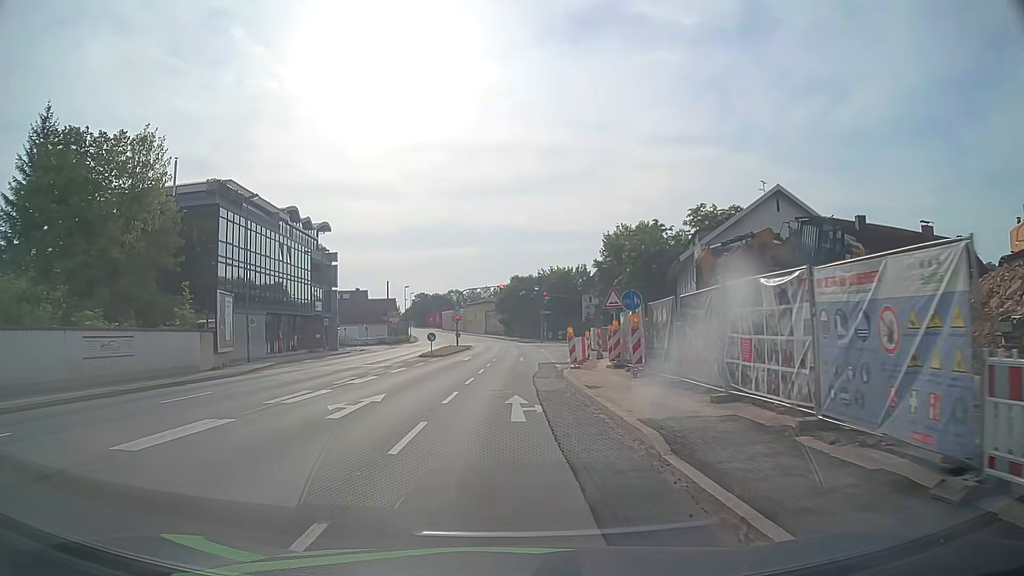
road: primary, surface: asphalt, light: Day
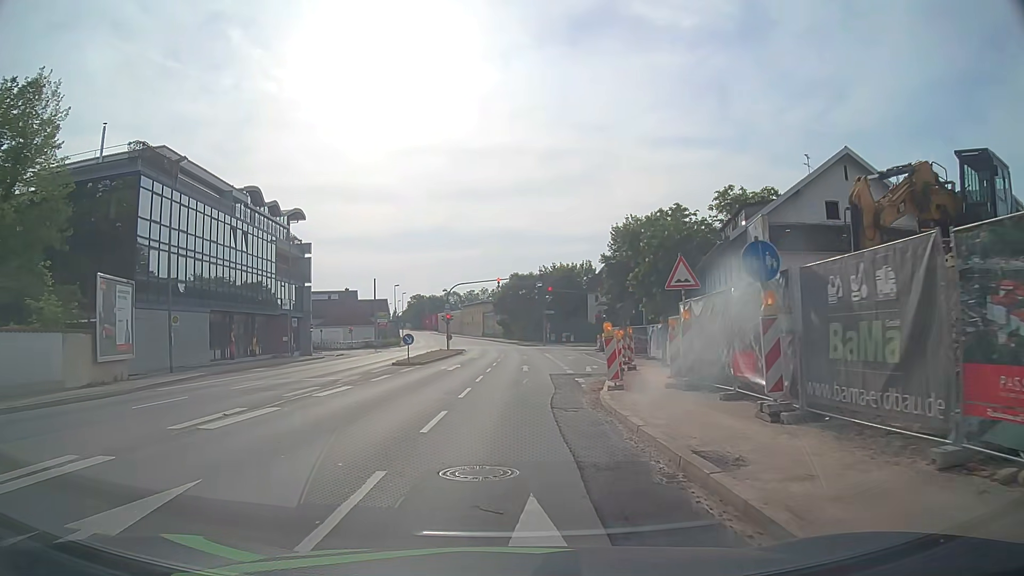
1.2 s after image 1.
(-0.1, +10.0) m; -1°
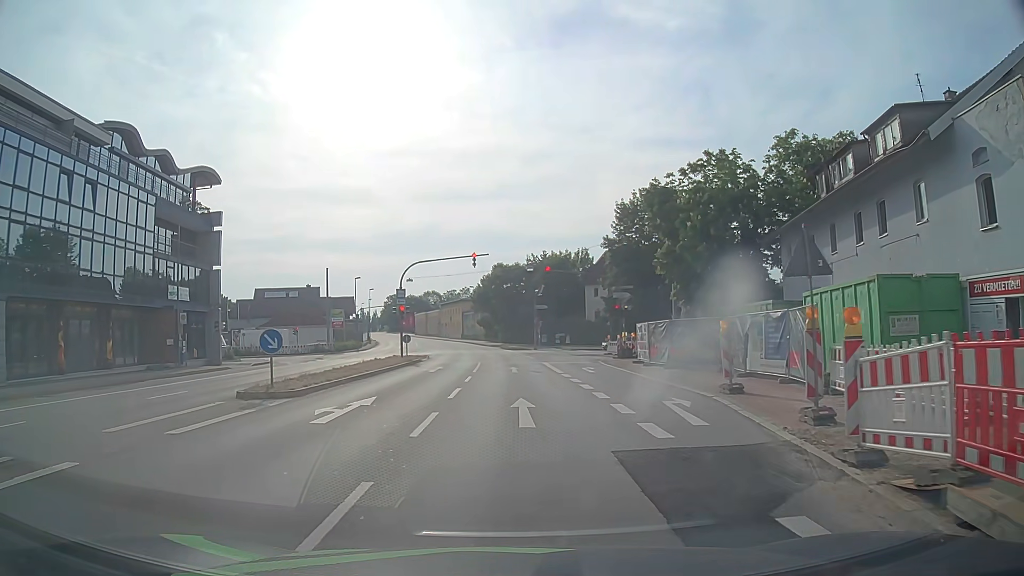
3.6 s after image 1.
(+0.2, +18.5) m; +1°
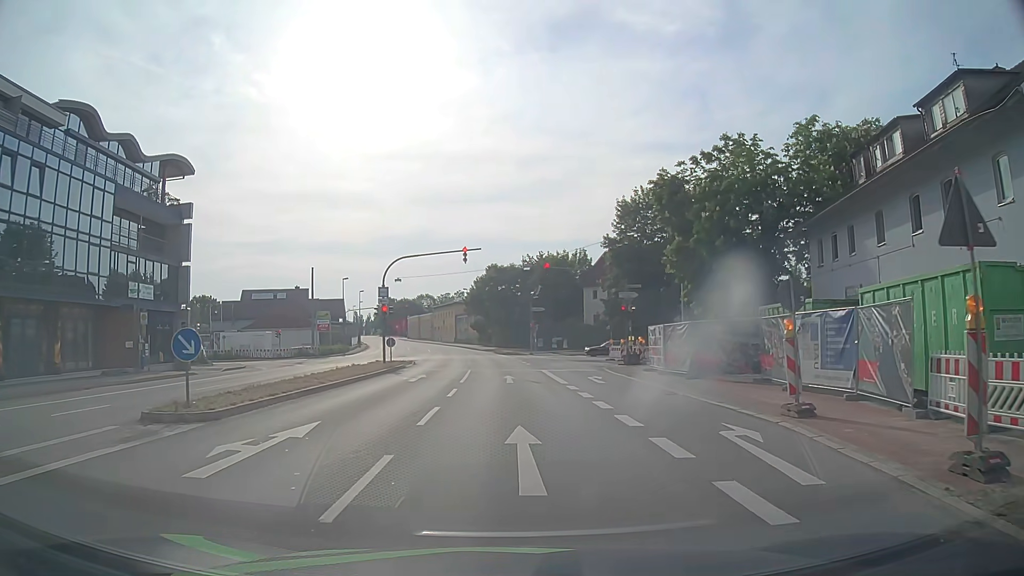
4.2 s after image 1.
(0.0, +4.3) m; 0°
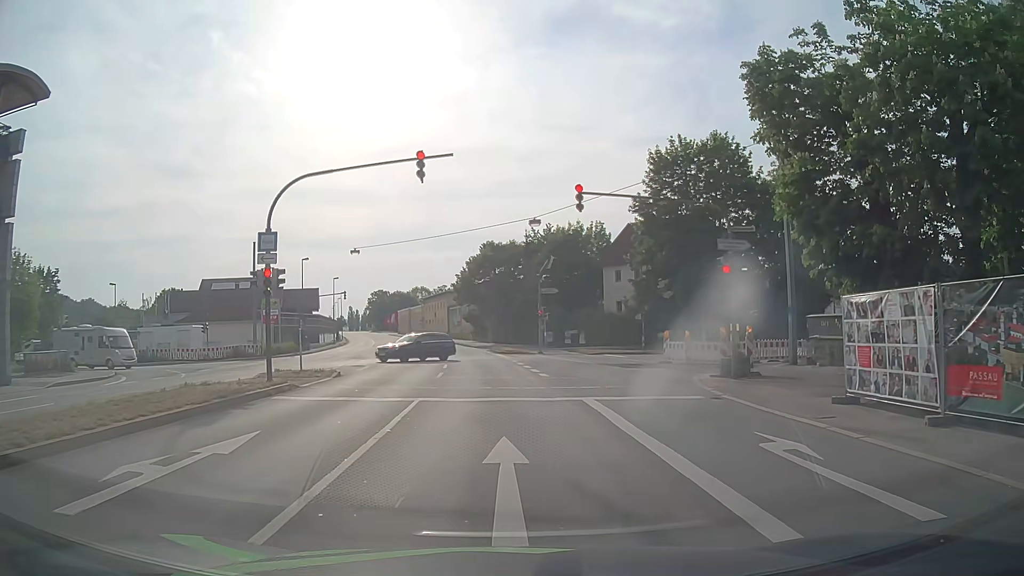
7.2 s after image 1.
(+0.2, +18.5) m; 0°
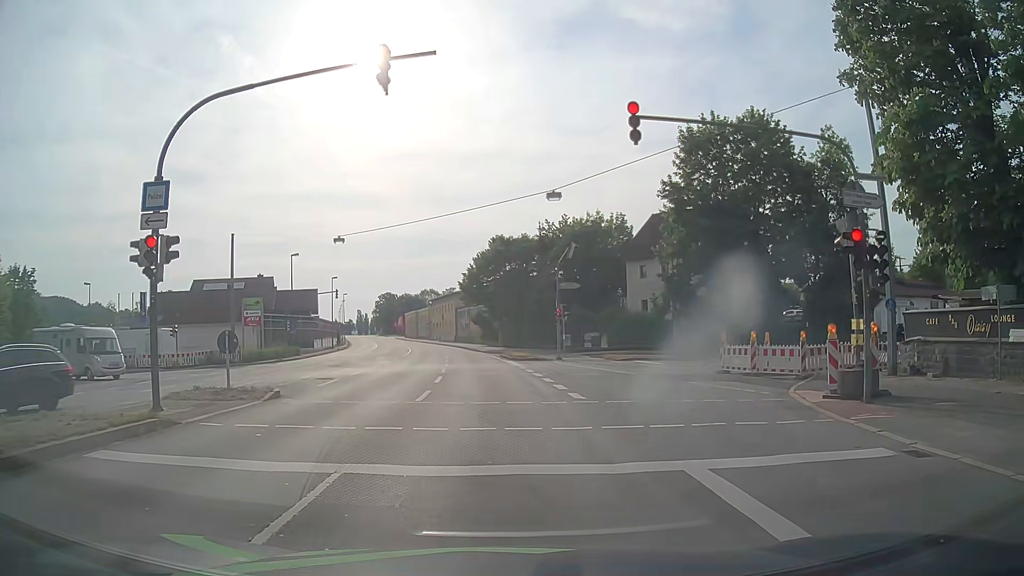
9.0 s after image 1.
(-0.1, +7.3) m; -1°
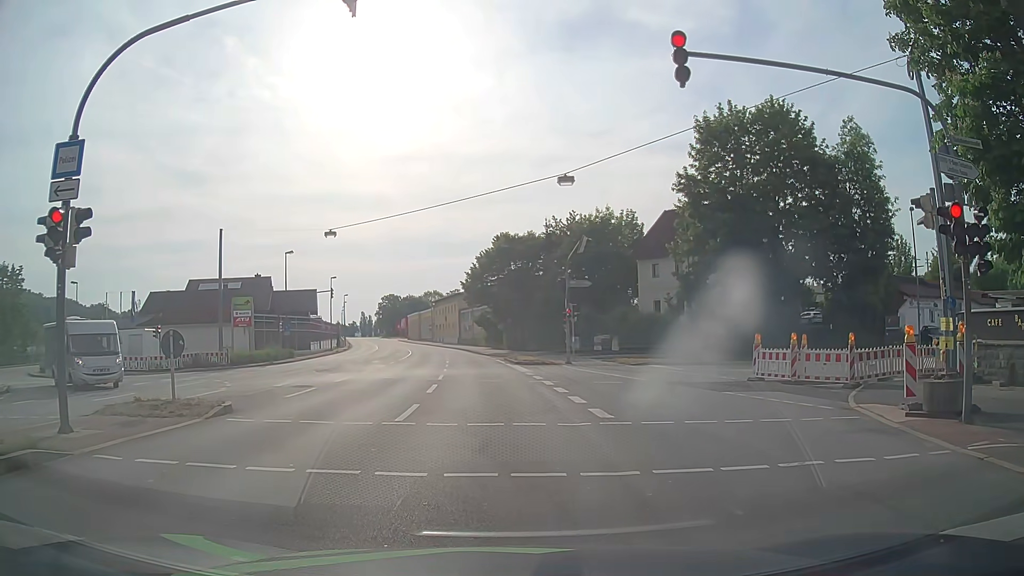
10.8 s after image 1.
(0.0, +3.0) m; +1°
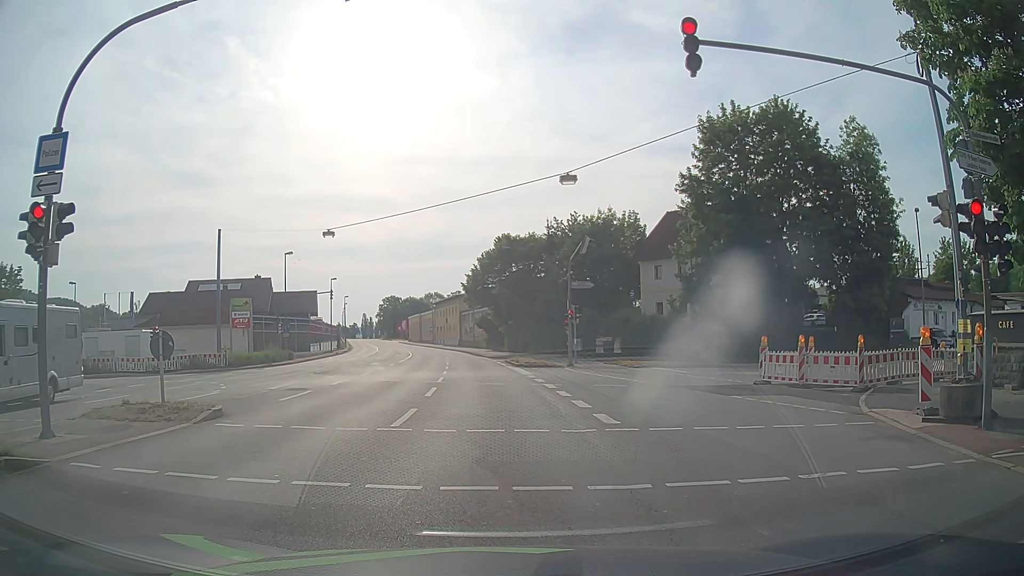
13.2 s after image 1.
(0.0, +0.6) m; 0°
(0, +10) (-1, +20) (-2, +30) (-3, +40) (-4, +50) (-5, +60) (-7, +70) (-8, +80) (-10, +89) (-12, +99) m
